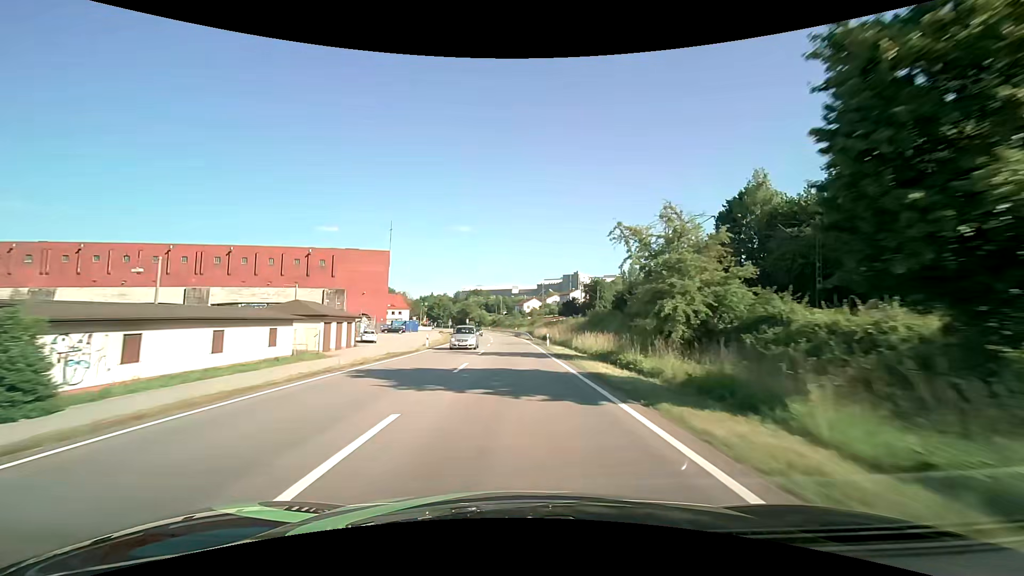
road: primary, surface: asphalt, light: Day
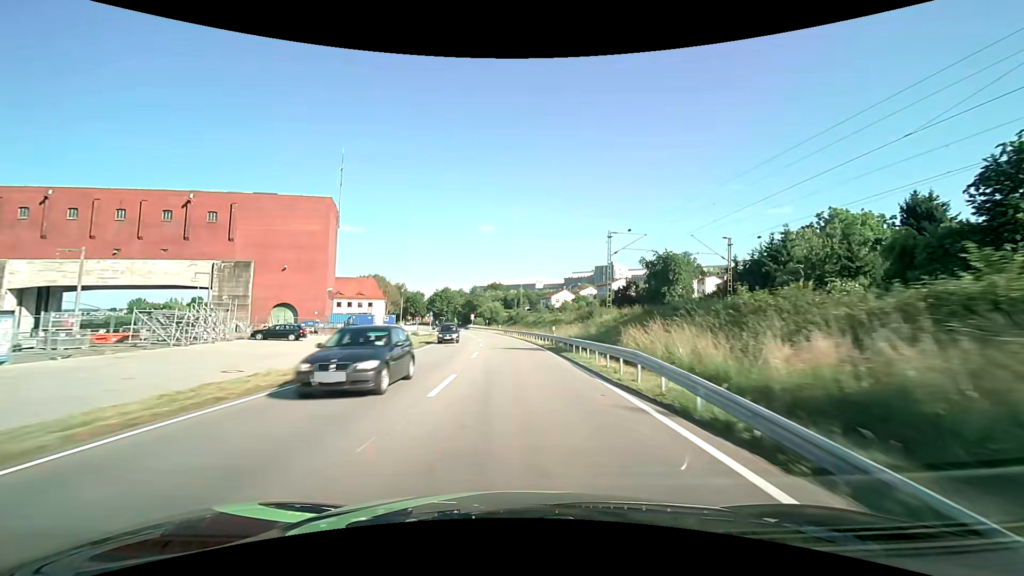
(-1.0, +53.9) m; -3°
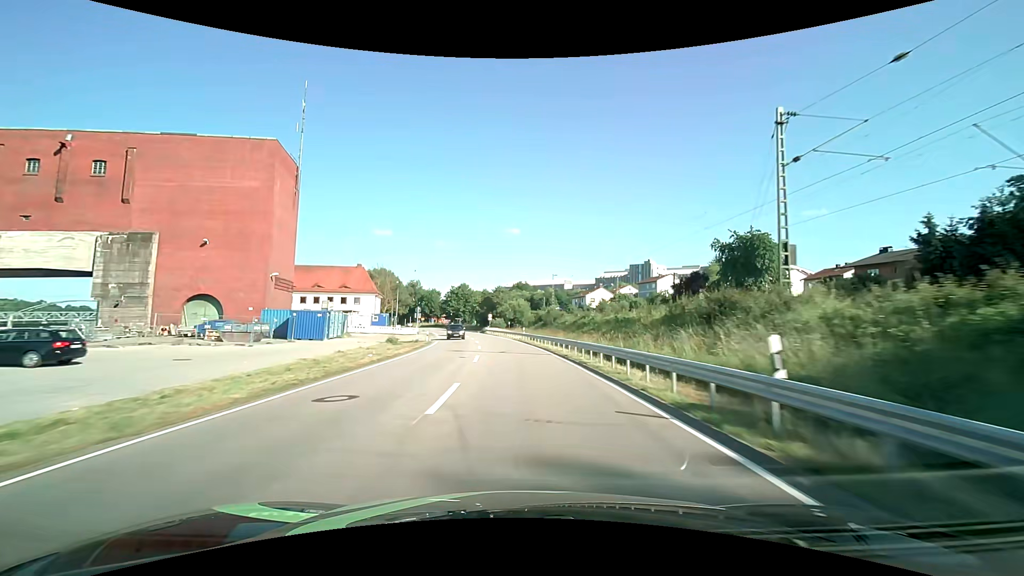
(-0.5, +25.8) m; -3°
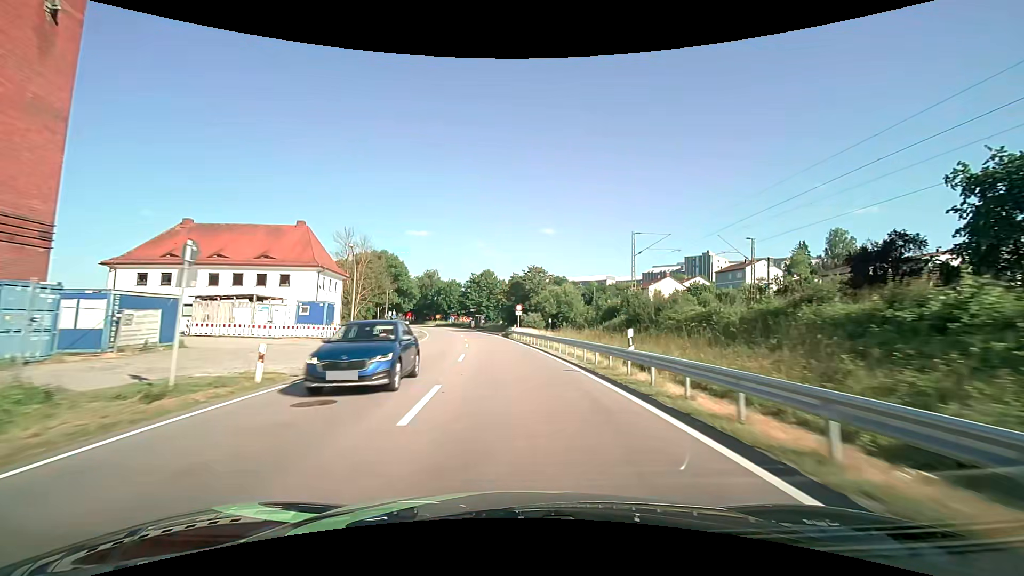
(-1.4, +37.1) m; -4°
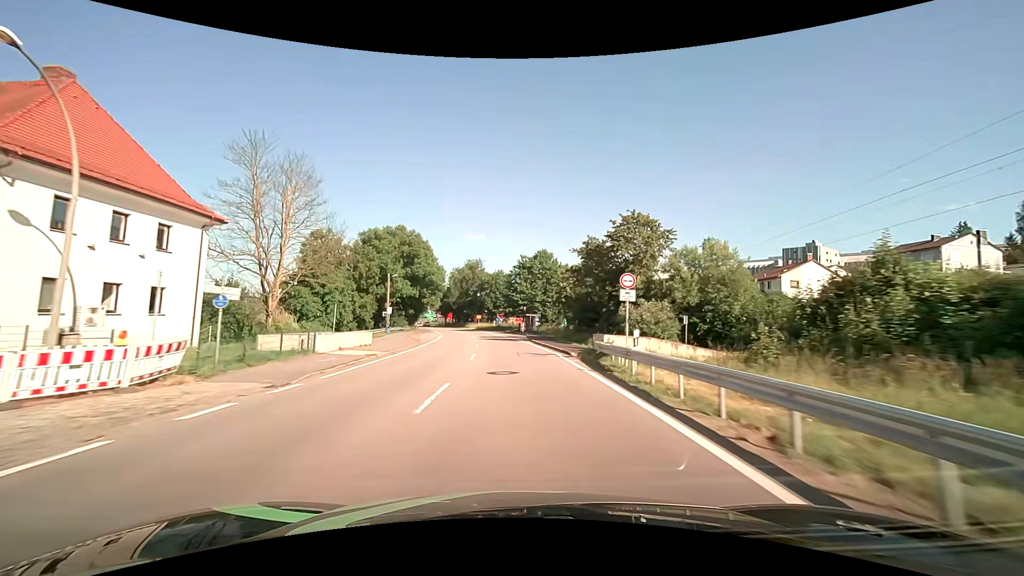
(-1.8, +35.1) m; -7°
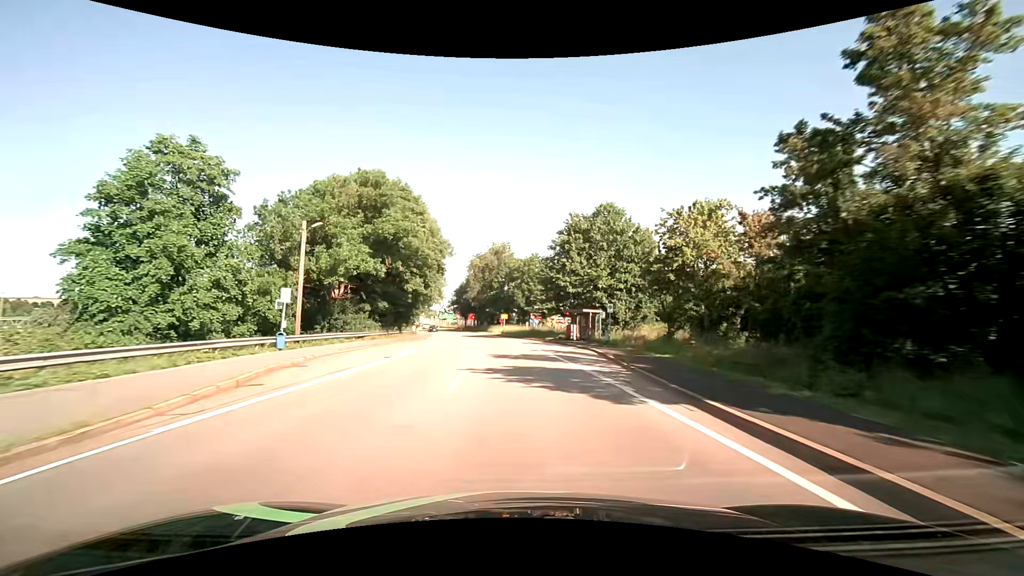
(-1.4, +33.3) m; -4°
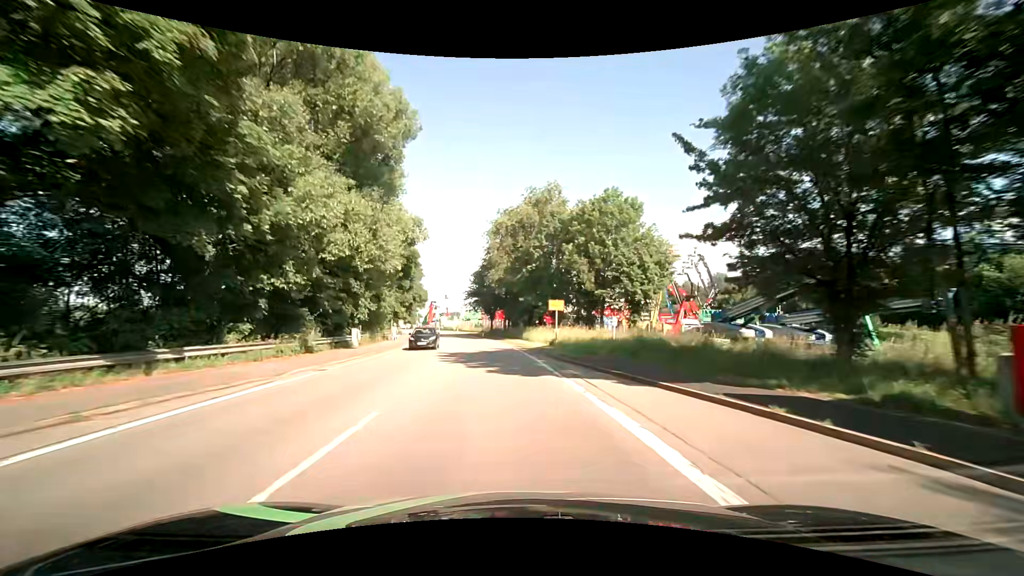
(-1.4, +42.5) m; -5°
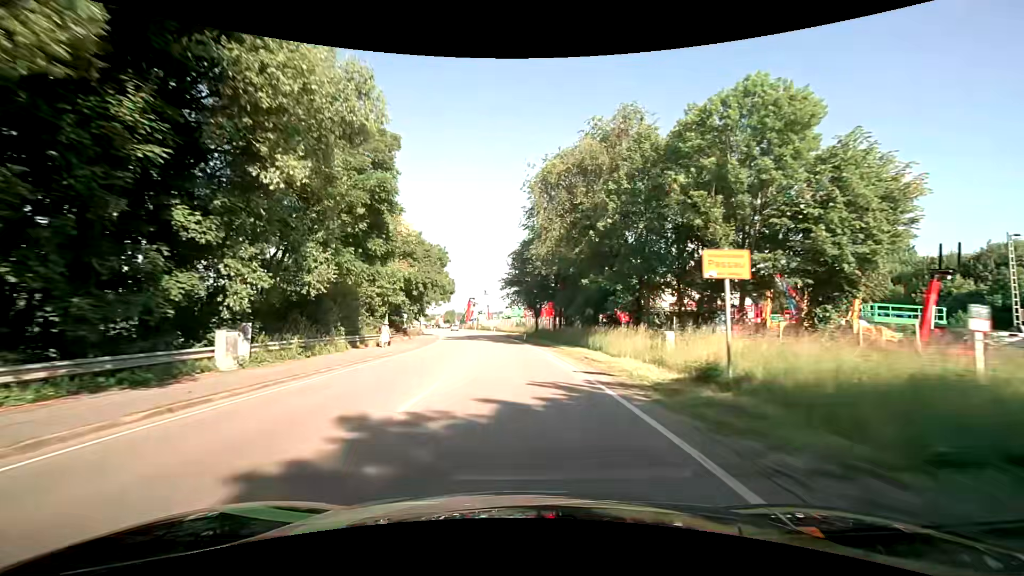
(-0.9, +19.9) m; -5°
(0, +10) (-1, +20) (-1, +30) (-2, +40) (-3, +50) (-4, +60) (-6, +70) (-7, +80) (-9, +89) (-11, +99) m
